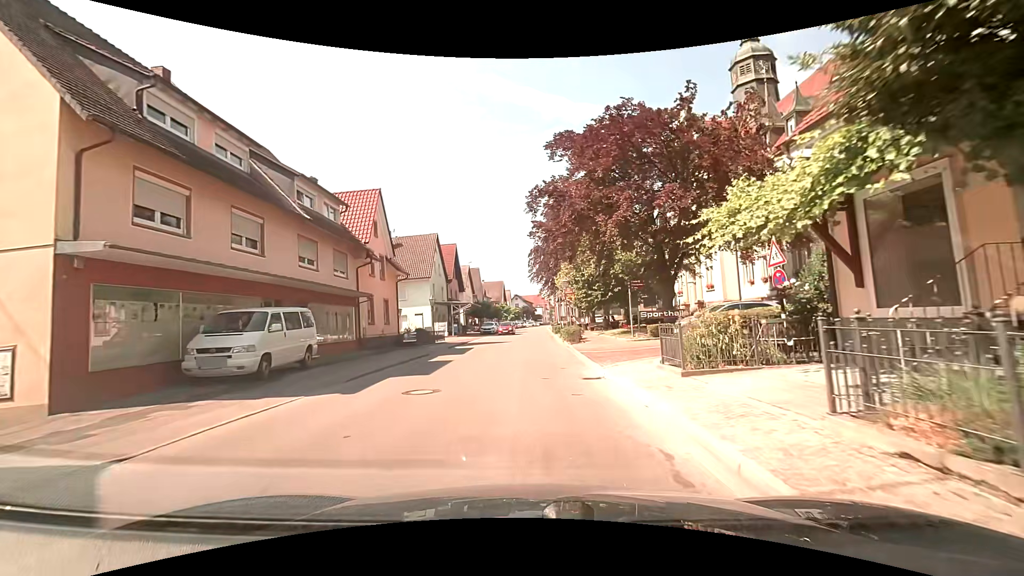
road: residential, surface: asphalt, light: Day
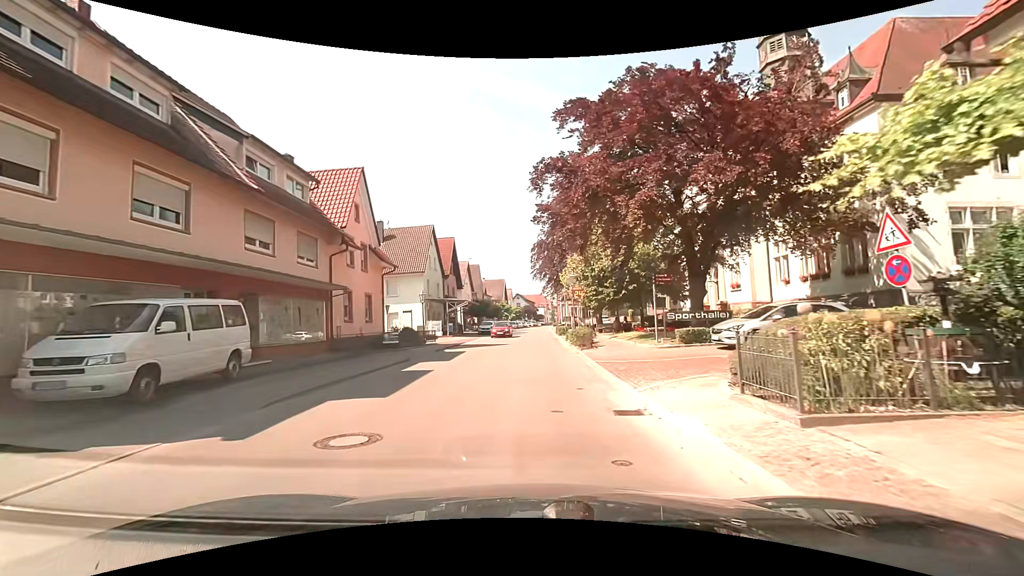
(-0.1, +4.1) m; -1°
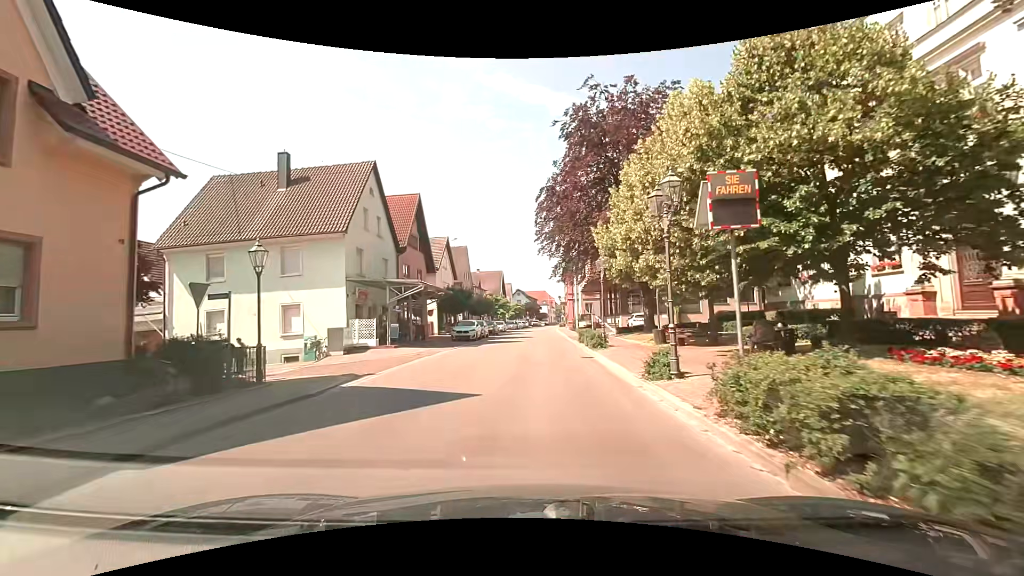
(+0.5, +20.8) m; +1°
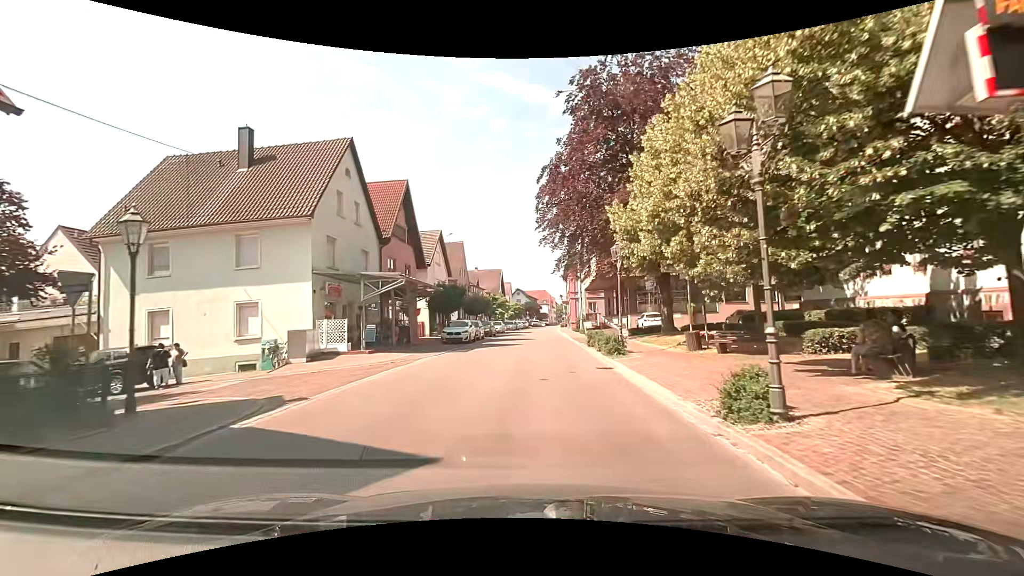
(0.0, +4.2) m; 0°
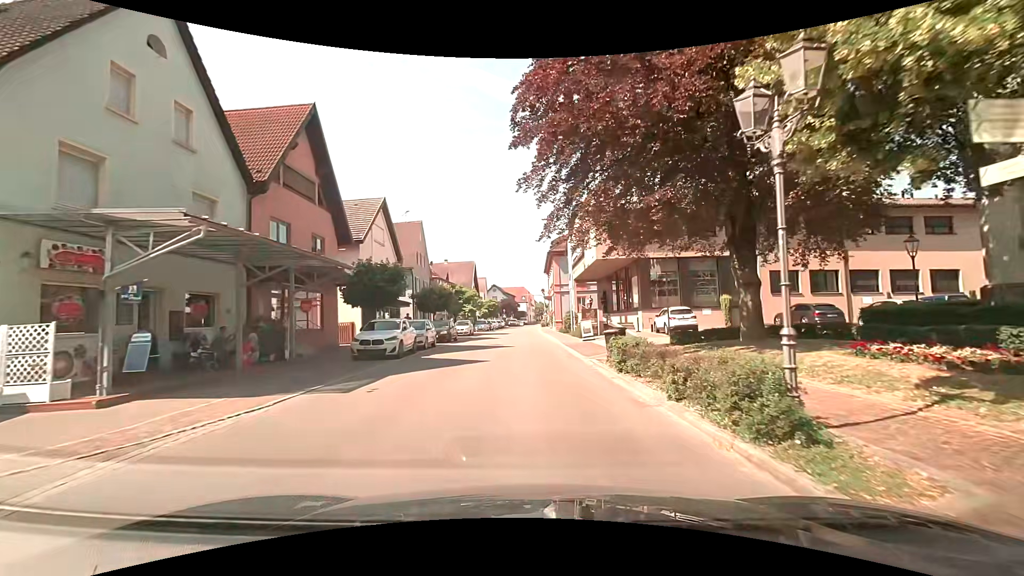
(+0.3, +12.8) m; +3°
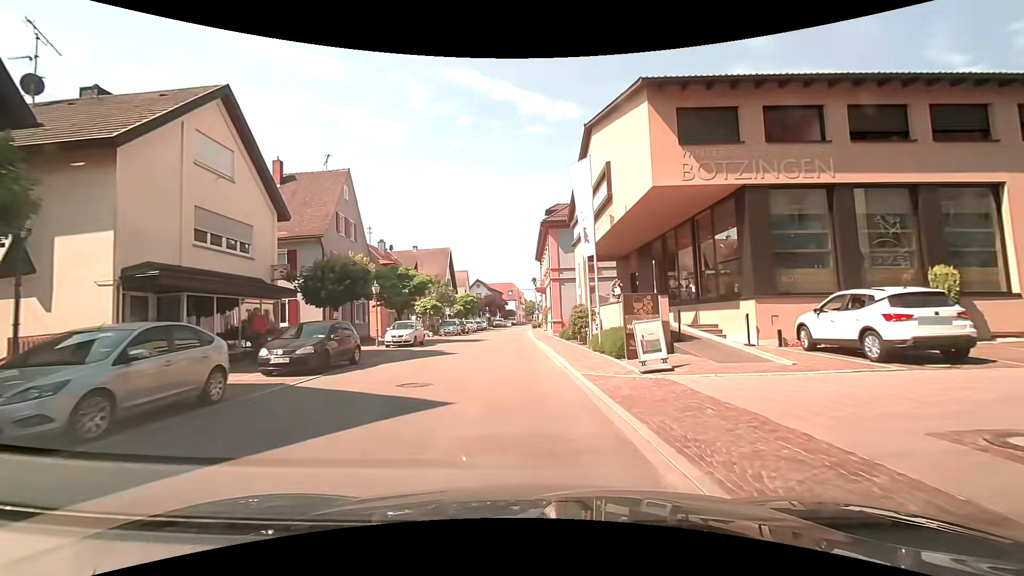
(+0.2, +18.0) m; 0°
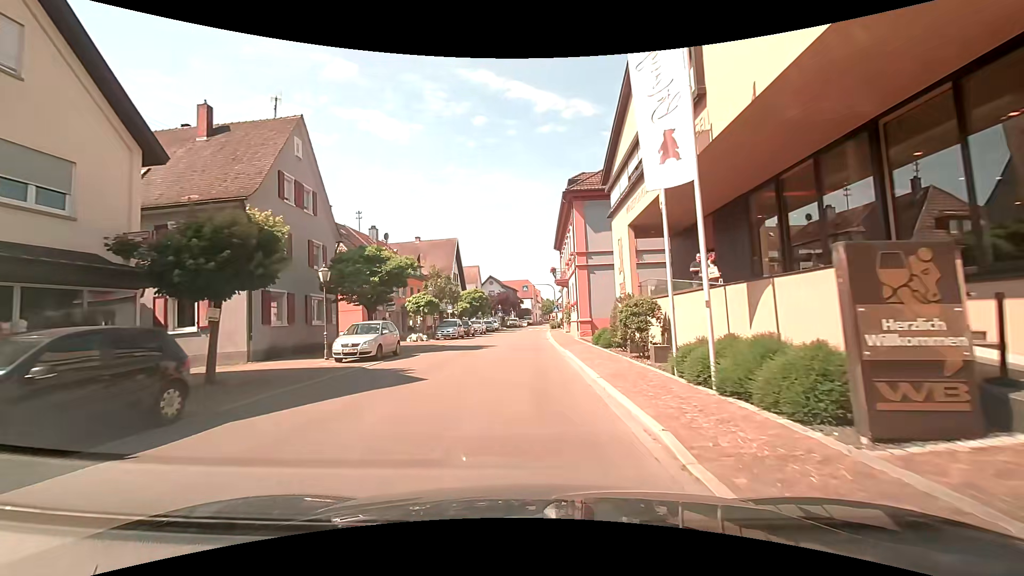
(0.0, +9.4) m; -1°
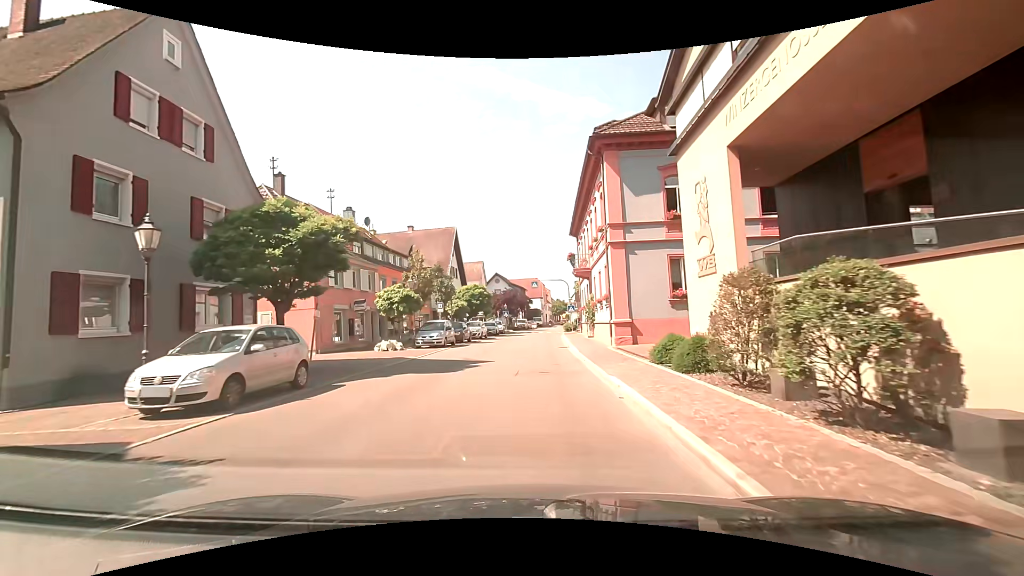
(-0.2, +9.6) m; +1°
